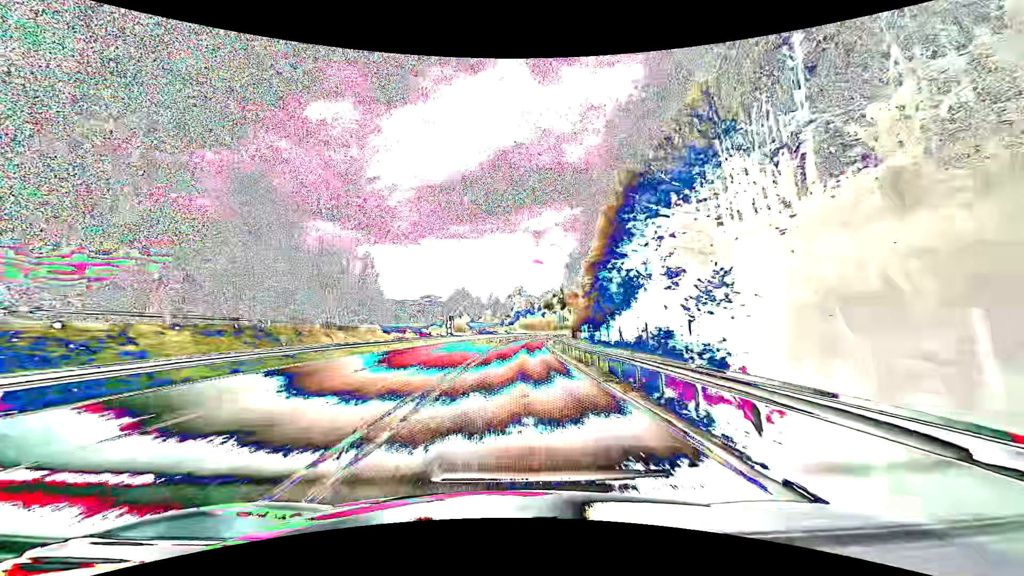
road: primary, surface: asphalt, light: Day
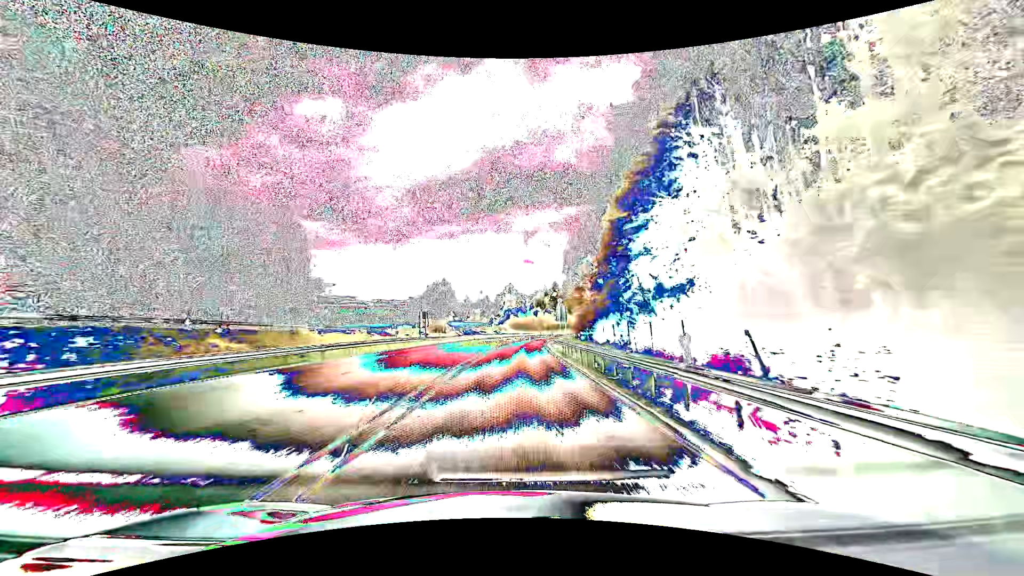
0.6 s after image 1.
(+0.2, +15.8) m; +1°
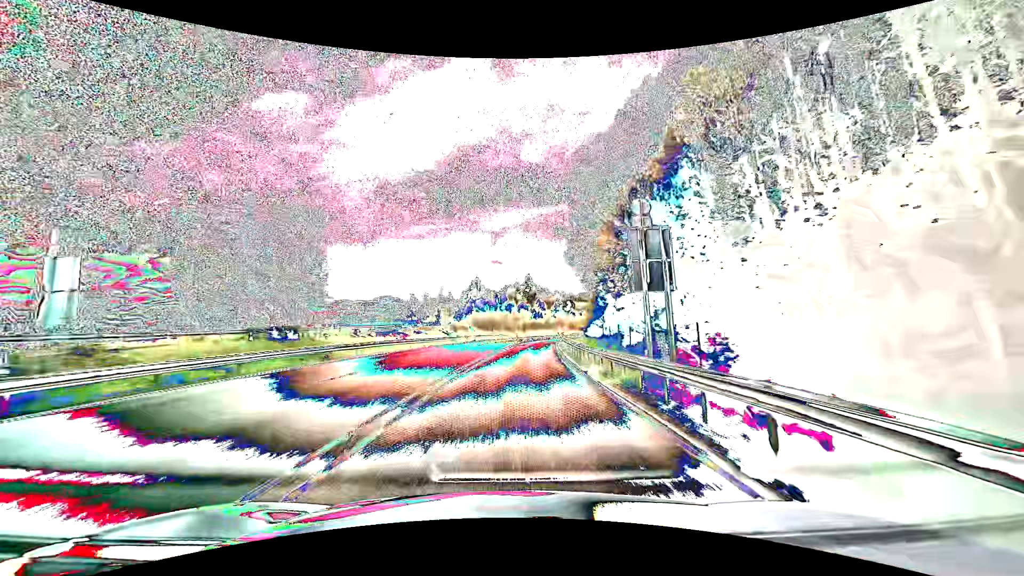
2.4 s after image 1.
(+1.5, +47.5) m; +4°
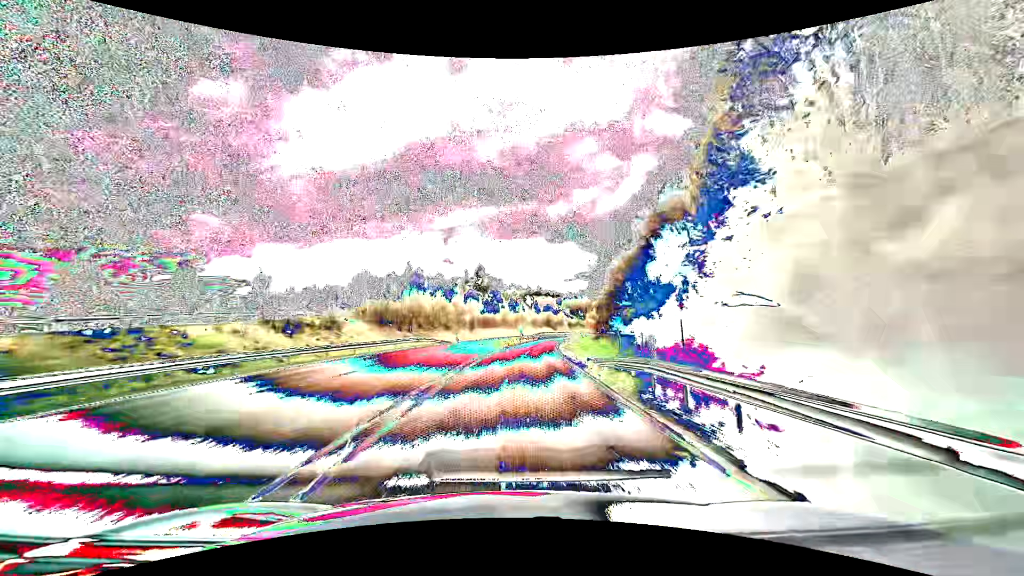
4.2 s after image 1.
(+2.2, +47.6) m; +5°
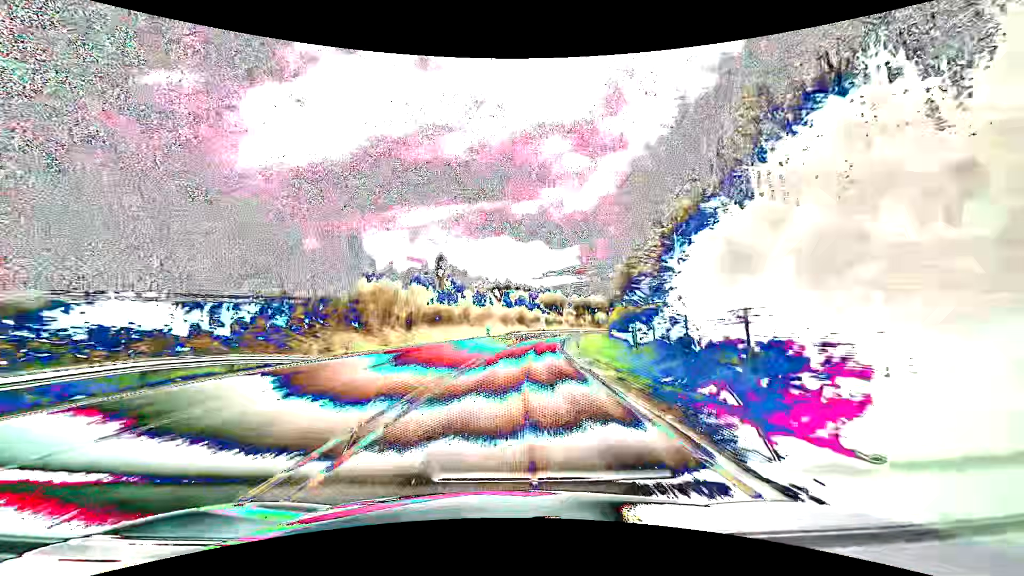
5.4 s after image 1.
(+1.1, +31.7) m; +4°
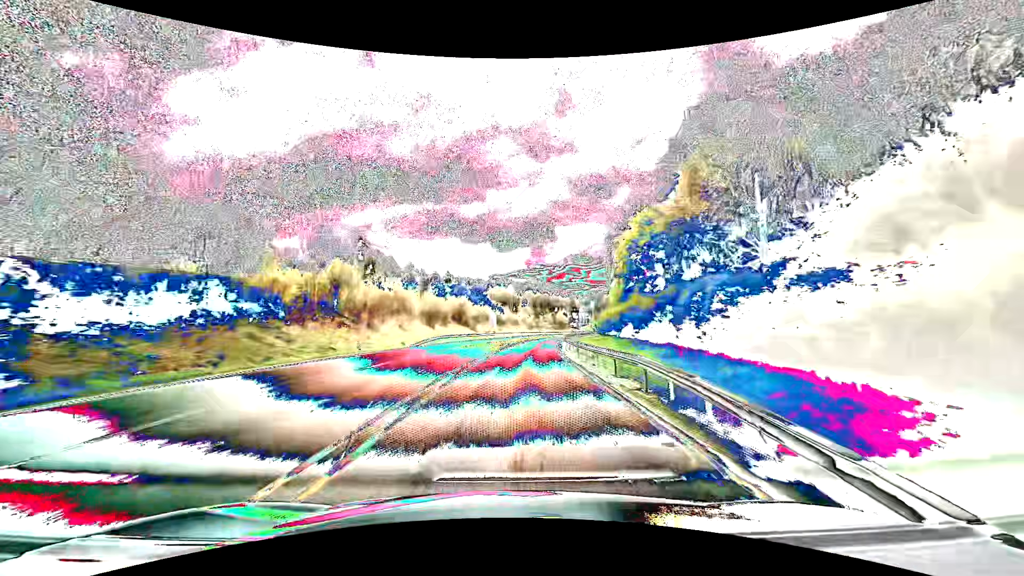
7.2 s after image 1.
(+2.6, +47.5) m; +6°
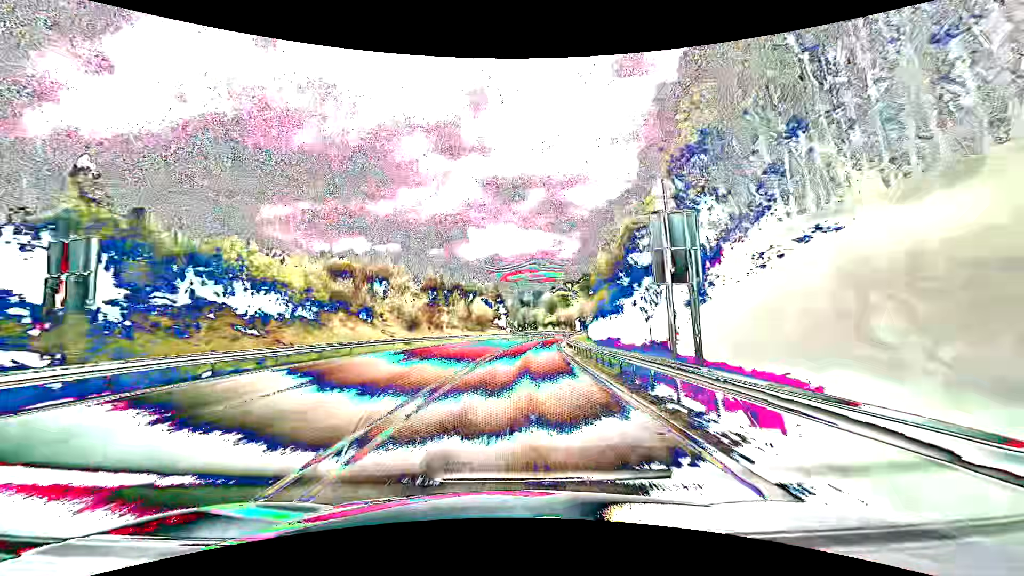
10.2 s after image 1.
(+6.8, +78.9) m; +10°
(0, +10) (0, +20) (+1, +30) (+2, +40) (+3, +50) (+4, +60) (+5, +70) (+7, +80) (+8, +89) (+10, +99) m
